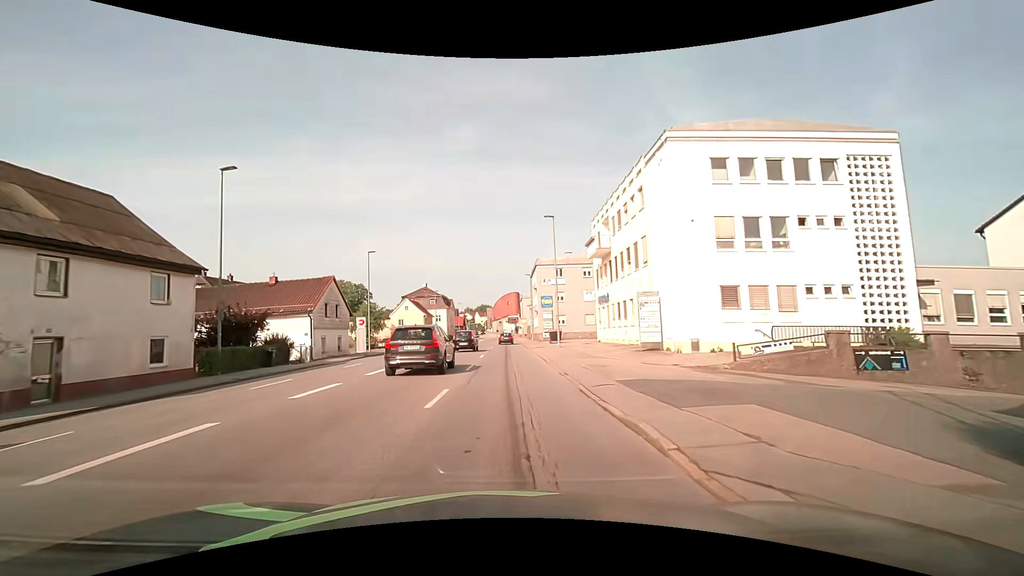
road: tertiary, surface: asphalt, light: Day
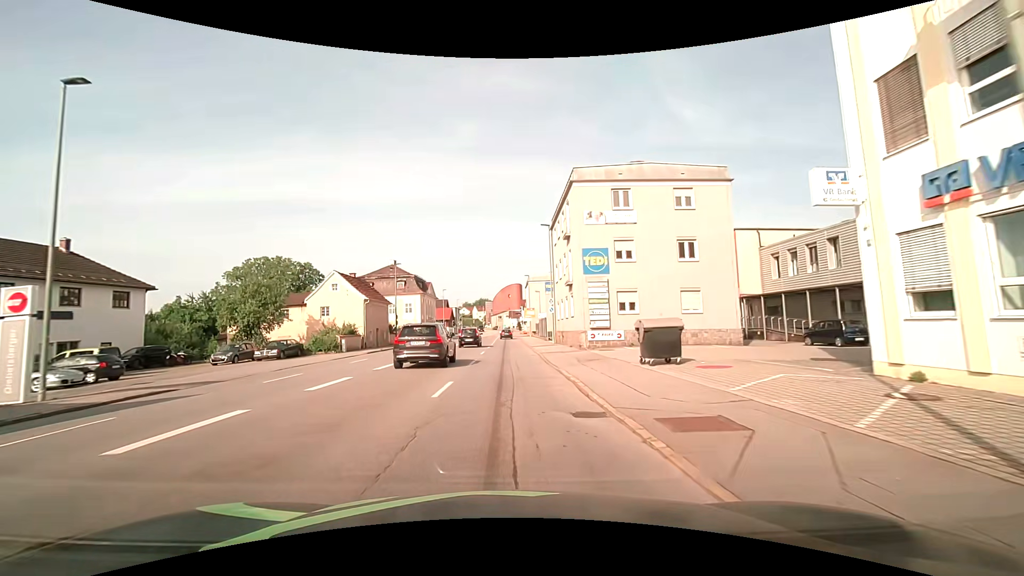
(+0.3, +35.3) m; 0°
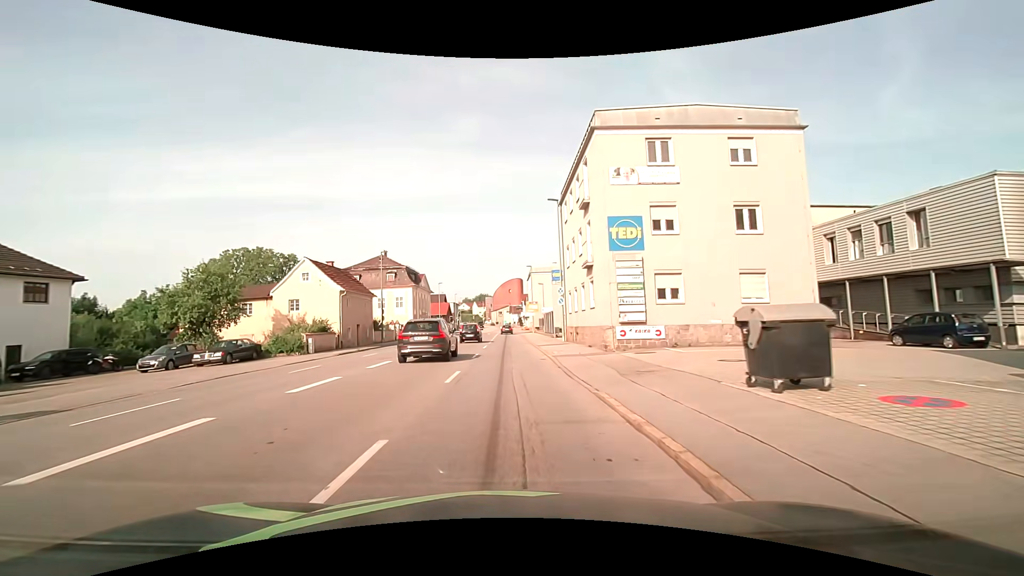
(0.0, +7.2) m; 0°
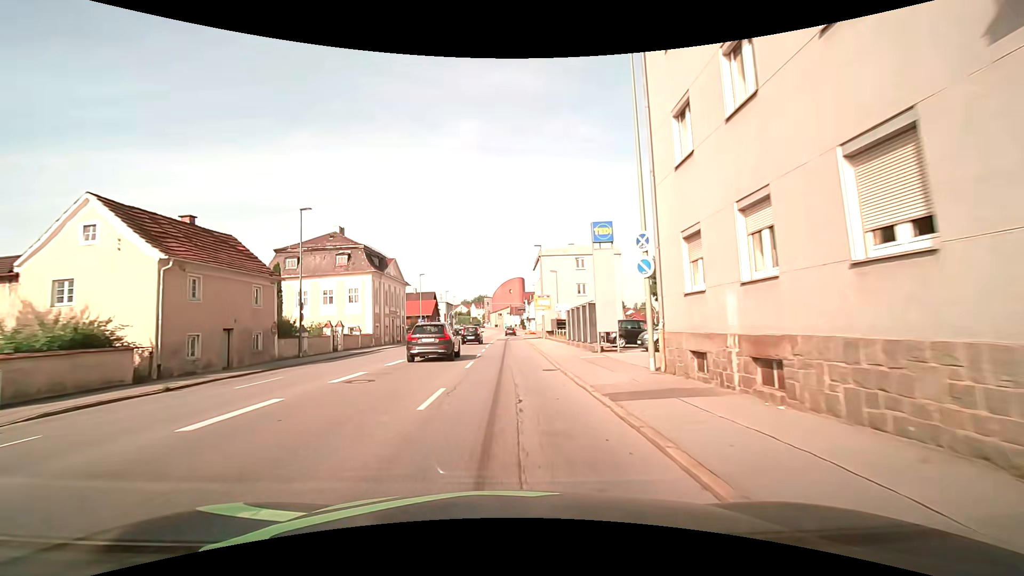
(-0.2, +21.6) m; -1°
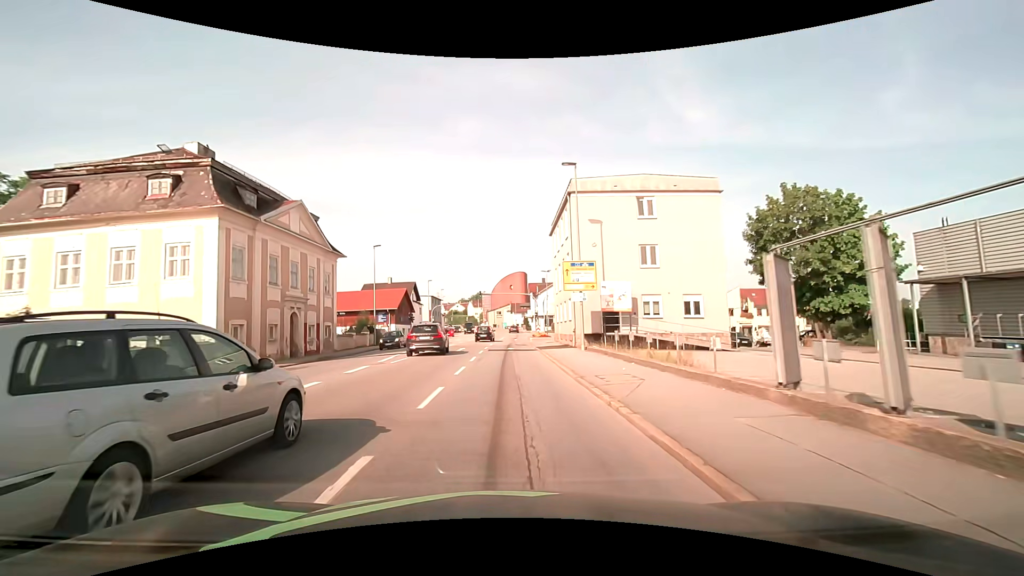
(+0.3, +27.1) m; +1°
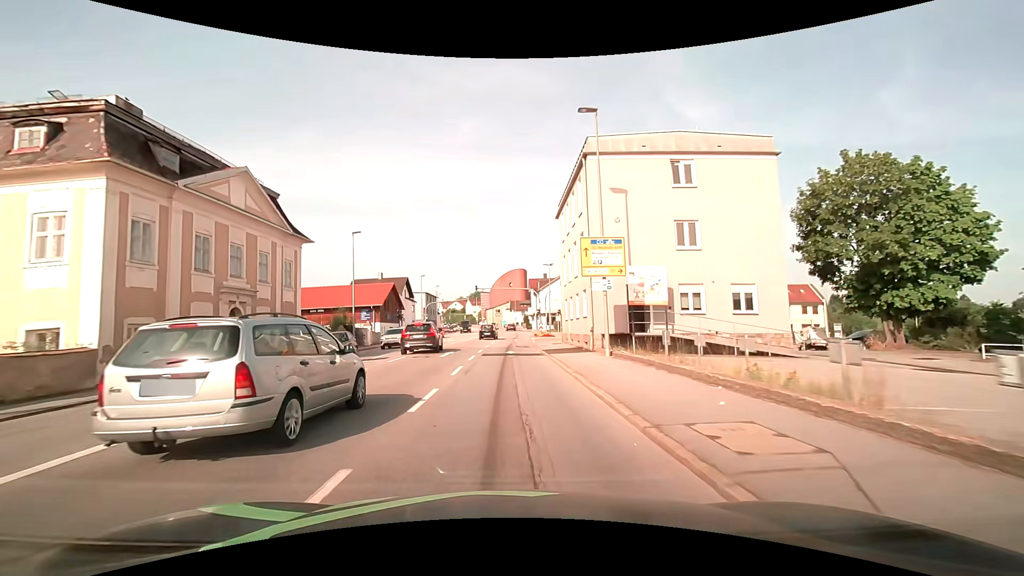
(0.0, +6.6) m; 0°
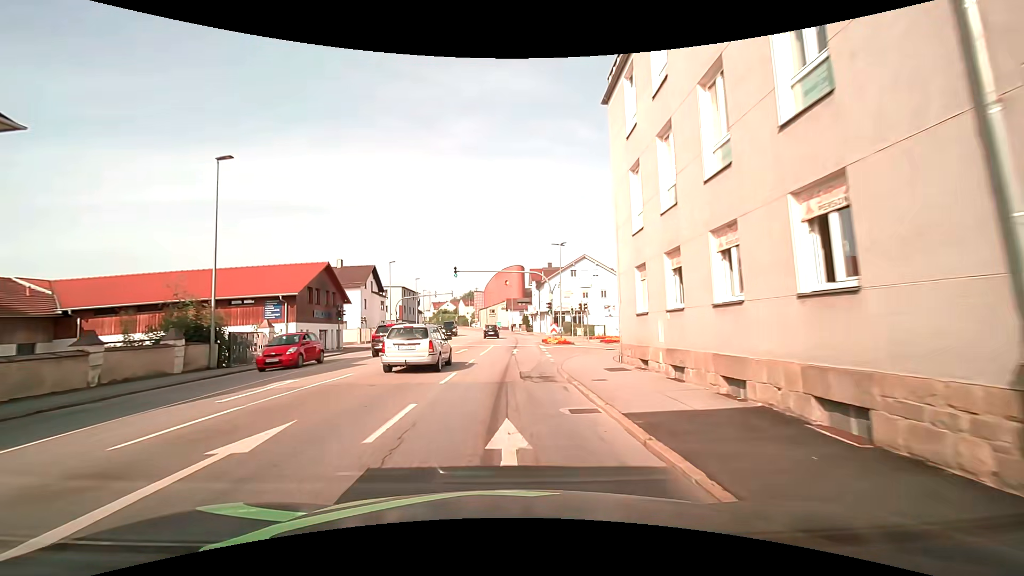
(0.0, +20.2) m; -1°
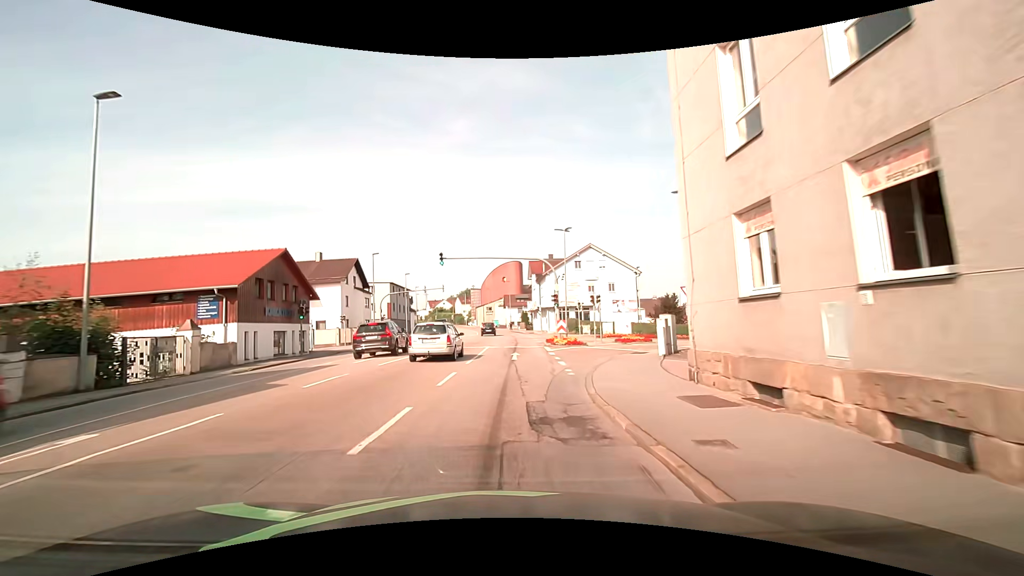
(+0.1, +6.8) m; +1°
(0, +10) (0, +20) (0, +30) (0, +40) (0, +50) (0, +60) (0, +70) (-1, +80) (-2, +90) (-3, +100) m
